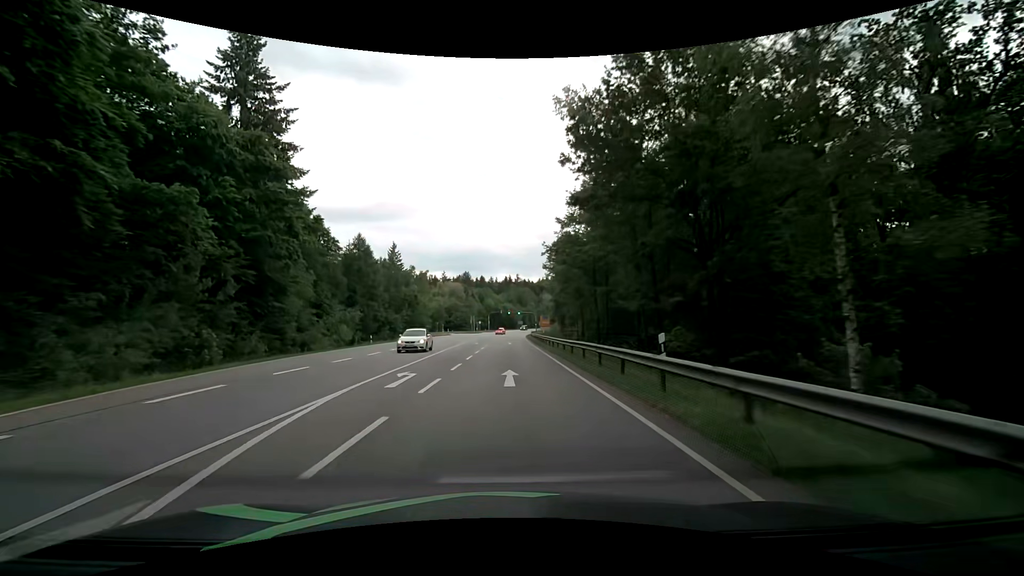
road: secondary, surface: asphalt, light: Day
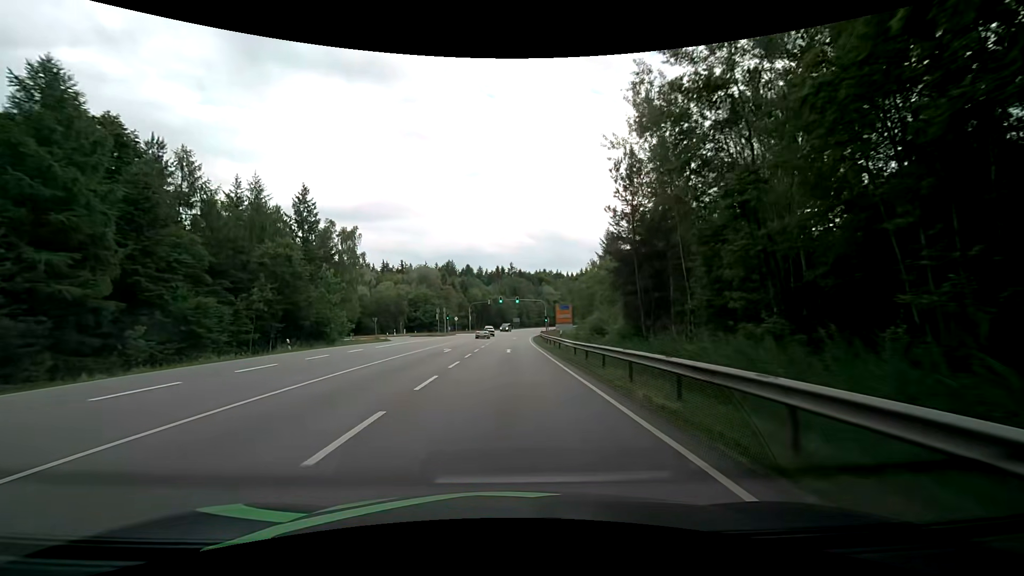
(+0.5, +53.6) m; +1°
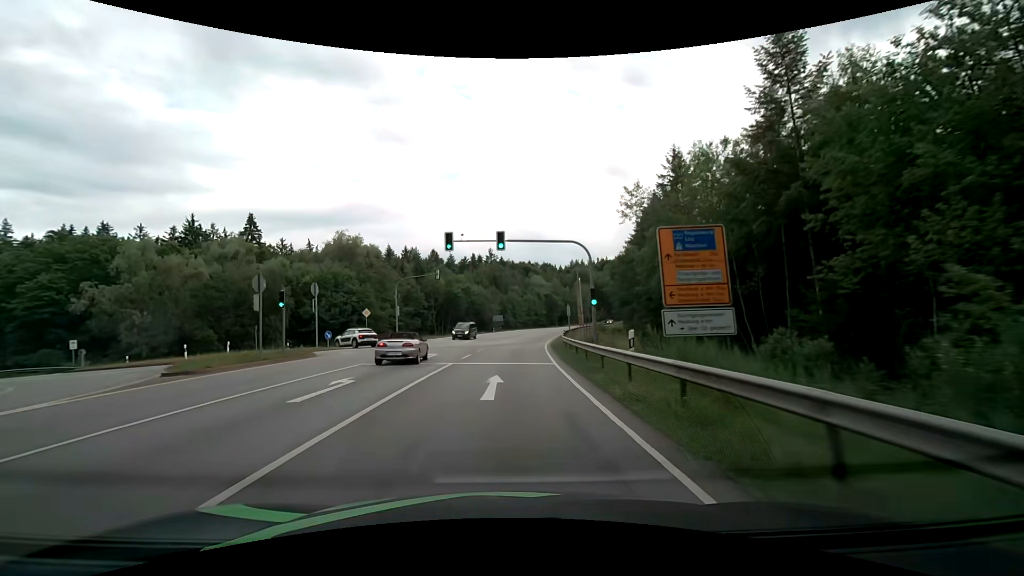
(+1.0, +53.6) m; +2°
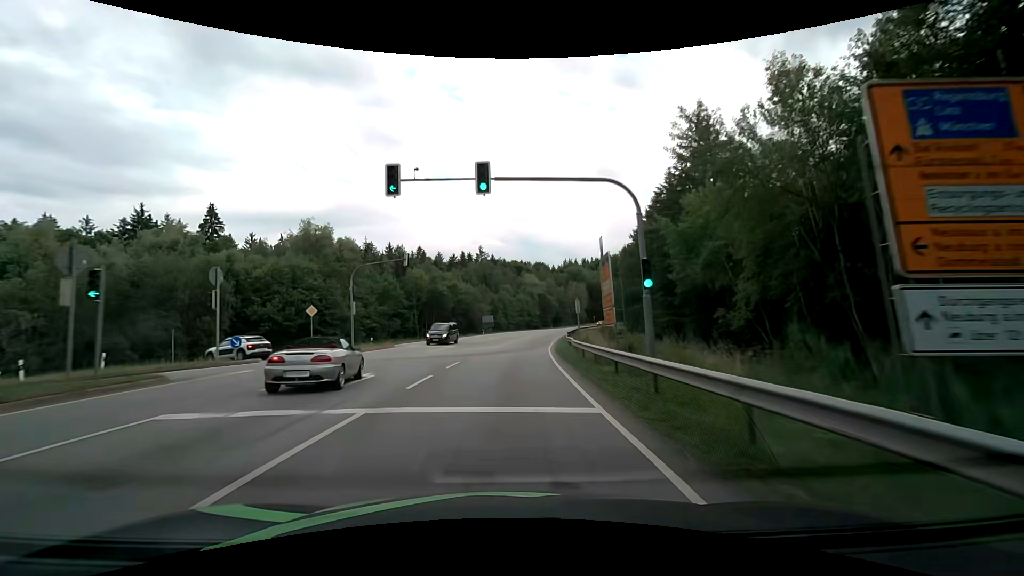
(+0.1, +10.7) m; +1°
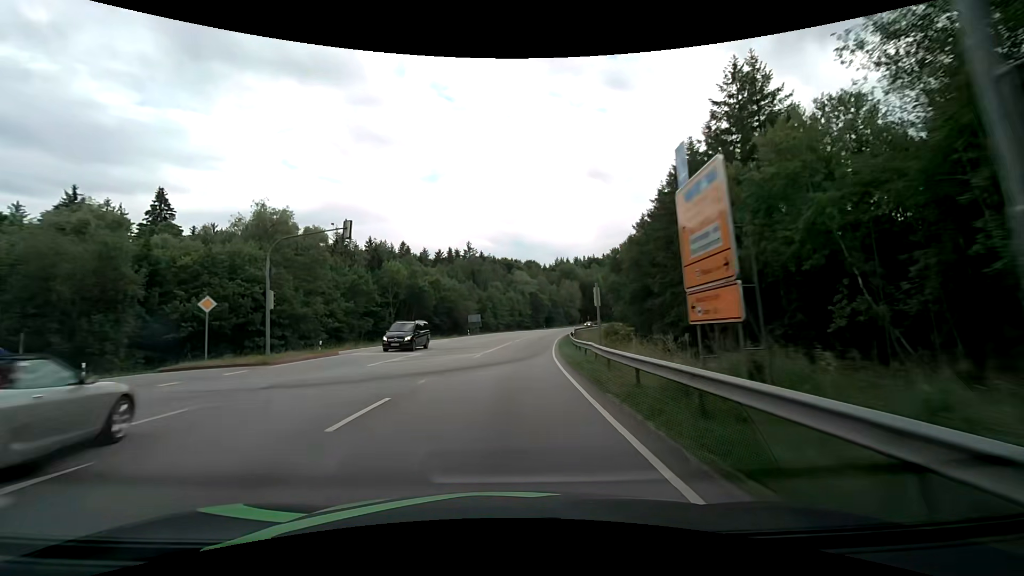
(+0.1, +10.7) m; +1°
